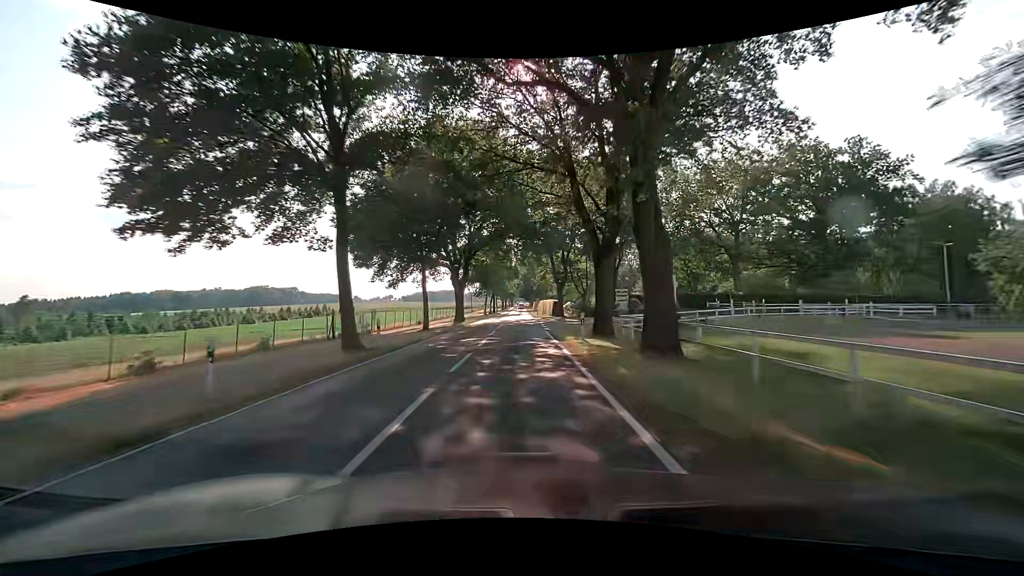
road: tertiary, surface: asphalt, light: Day
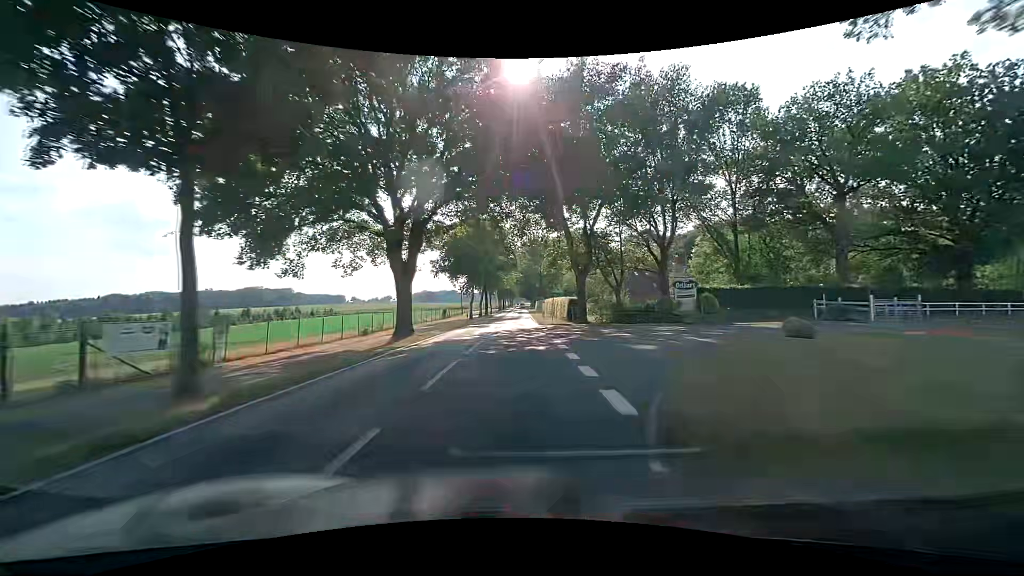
(0.0, +21.6) m; -1°
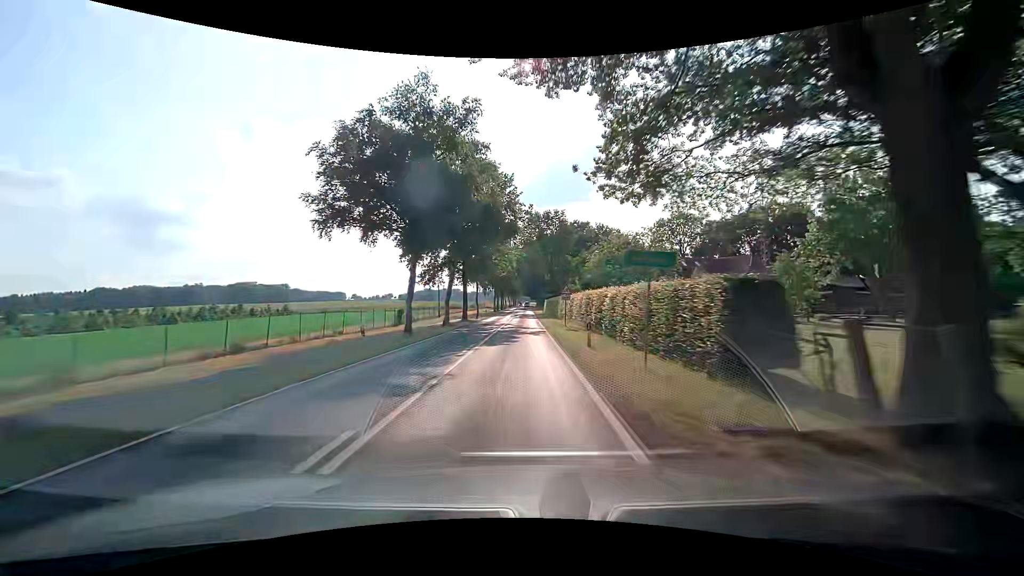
(+0.1, +32.3) m; 0°
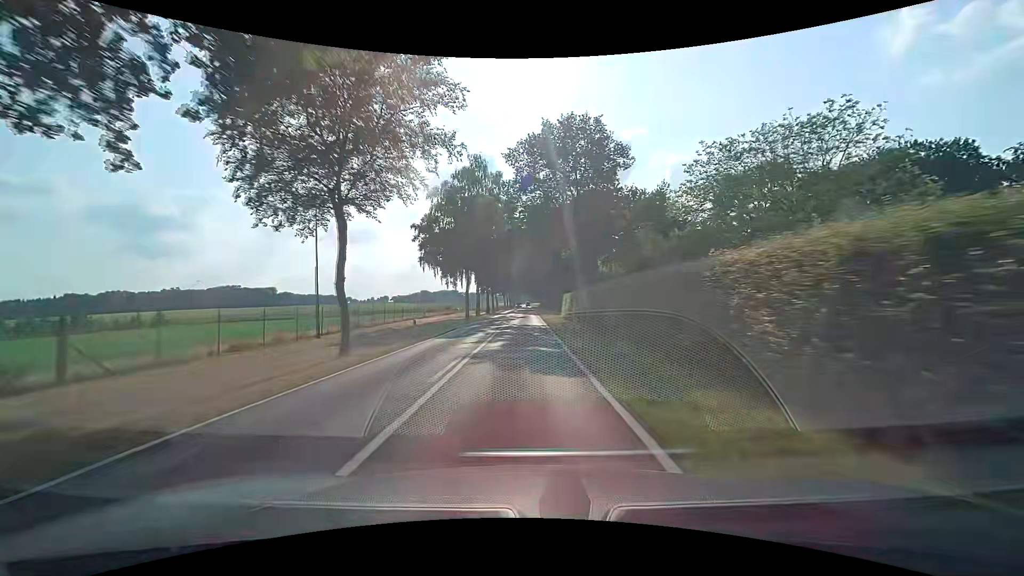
(-0.2, +43.1) m; 0°
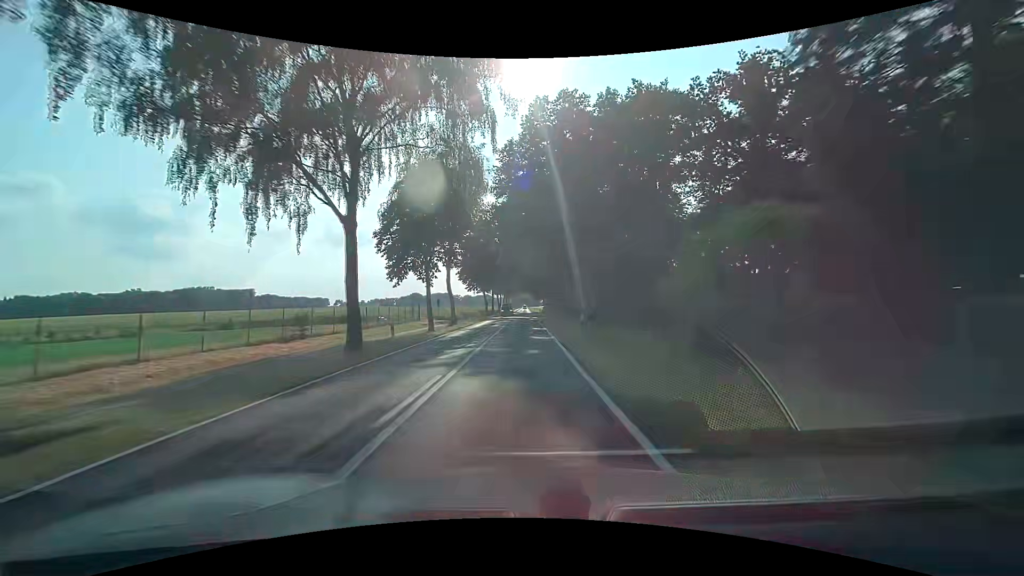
(-0.3, +53.8) m; 0°
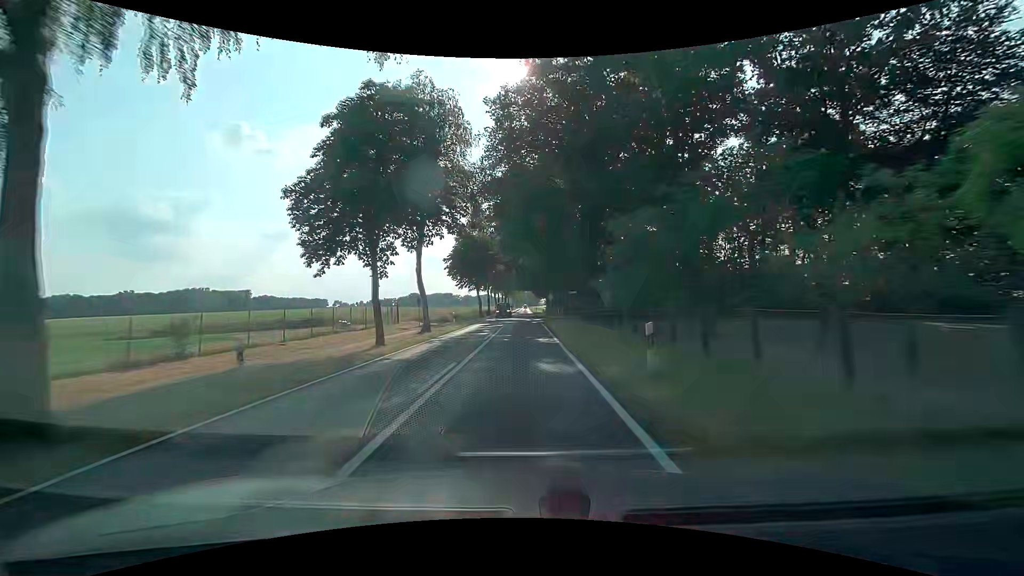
(-0.1, +10.7) m; -1°
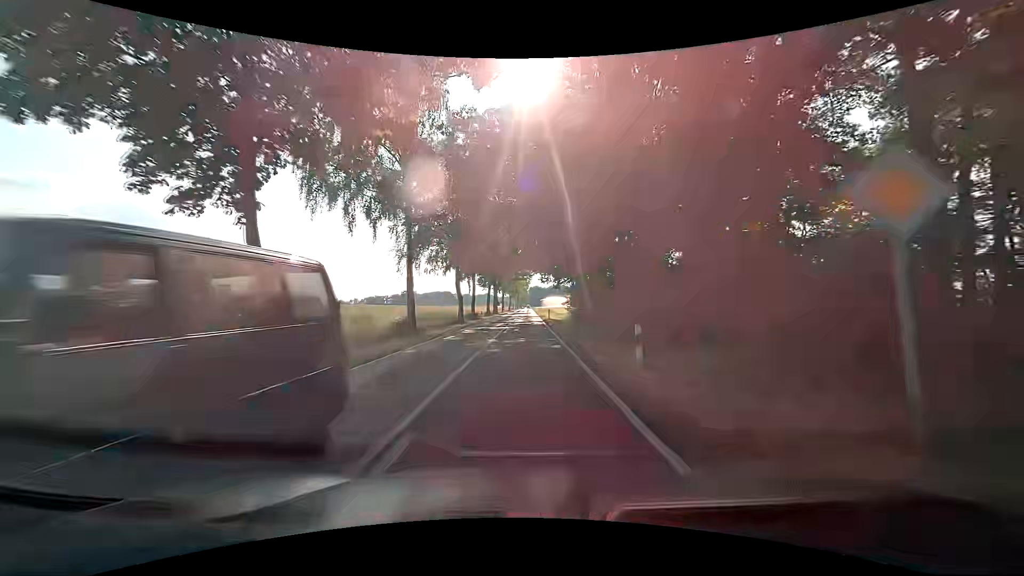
(0.0, +53.7) m; 0°
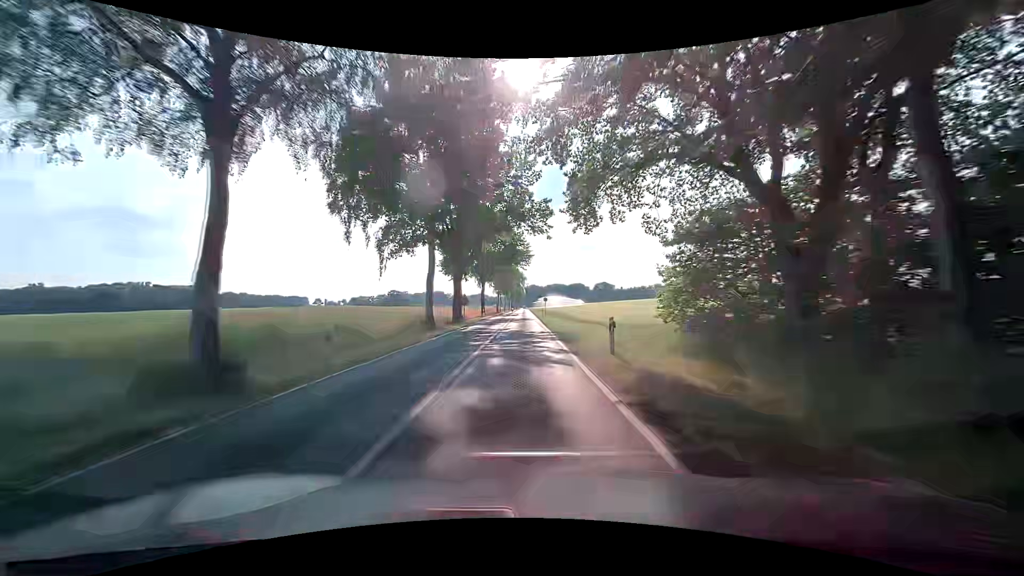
(-0.2, +42.9) m; 0°
(0, +10) (0, +20) (0, +30) (0, +40) (0, +50) (0, +60) (0, +70) (0, +80) (0, +90) (+1, +100) m
